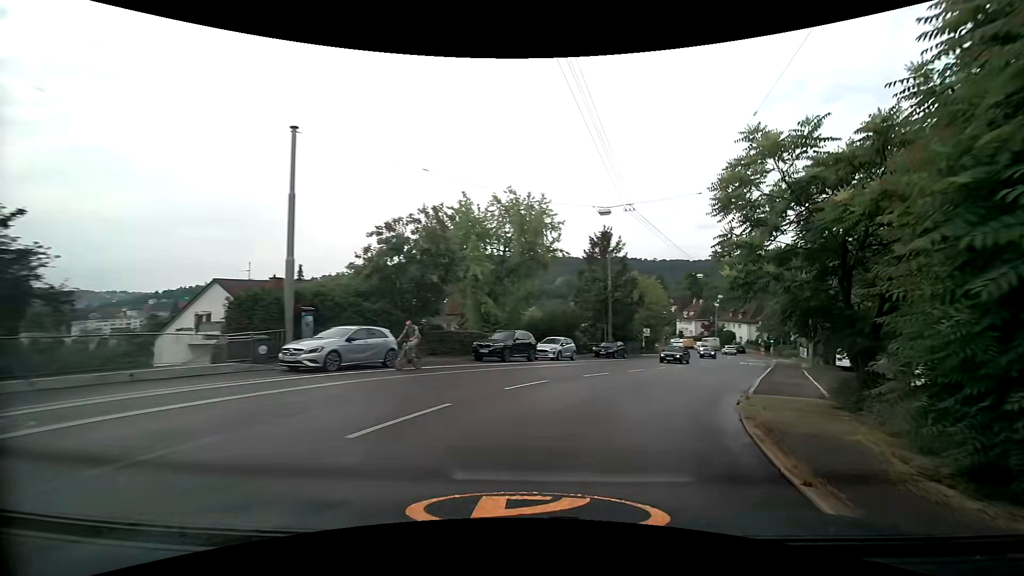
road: secondary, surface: asphalt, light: Day
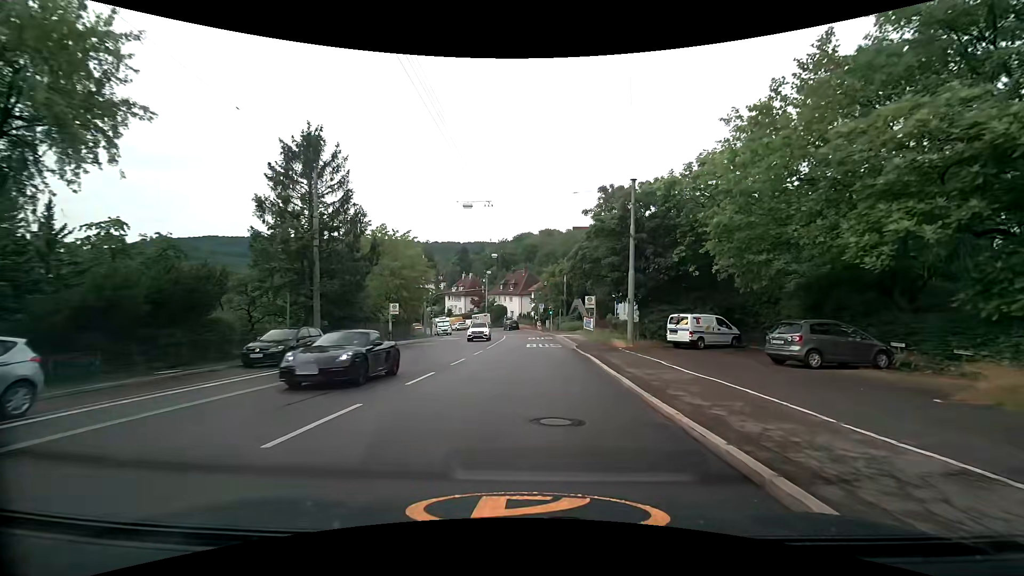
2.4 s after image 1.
(+7.0, +22.3) m; +26°
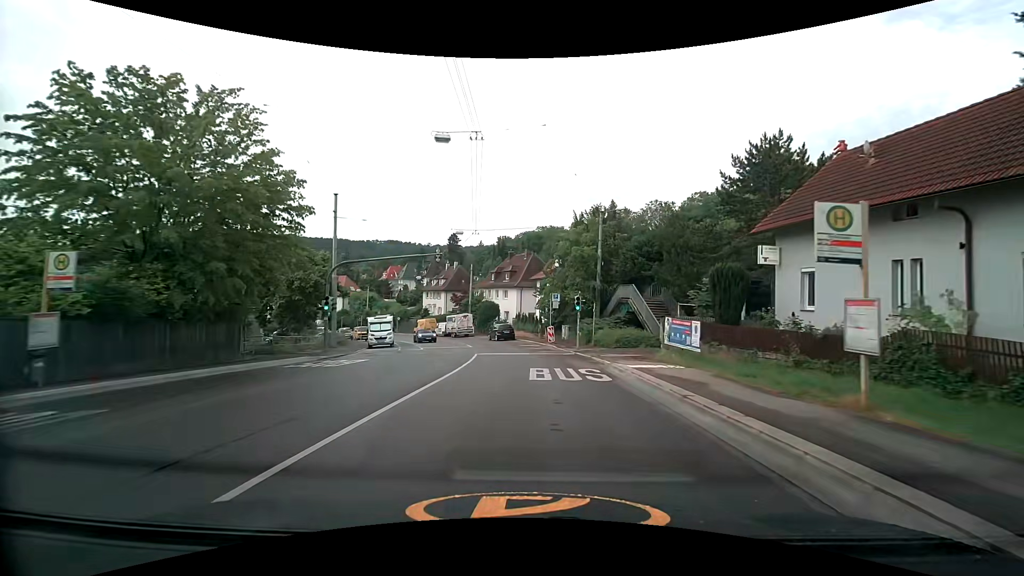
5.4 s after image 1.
(-0.1, +32.2) m; -1°
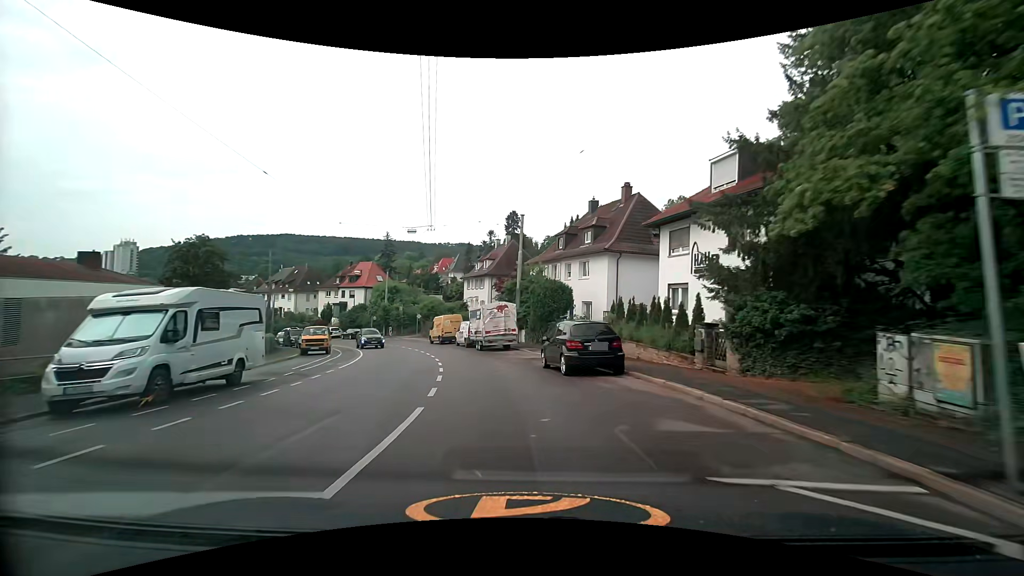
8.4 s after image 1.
(-1.3, +32.2) m; -7°
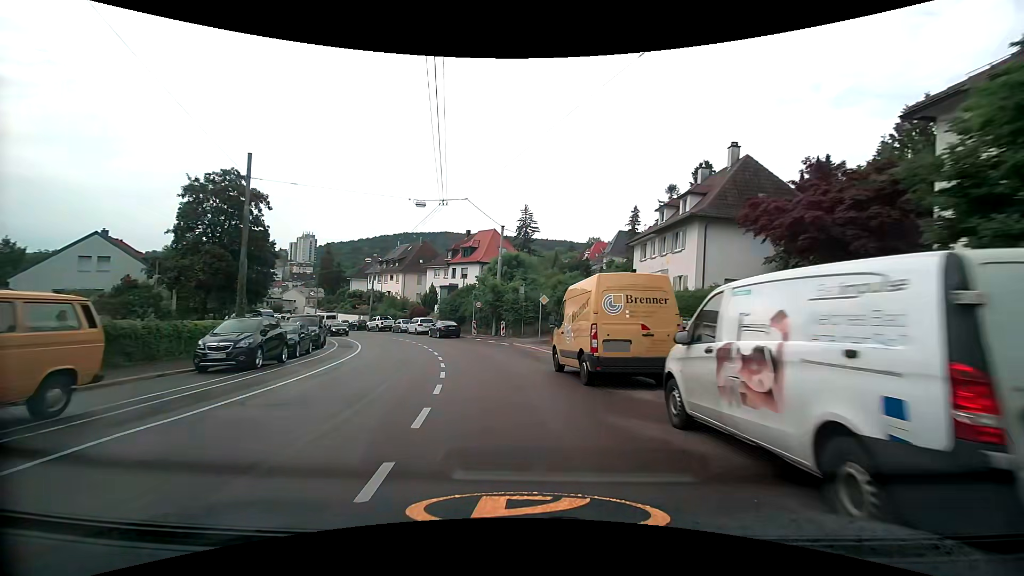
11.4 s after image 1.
(-5.1, +31.5) m; -18°
